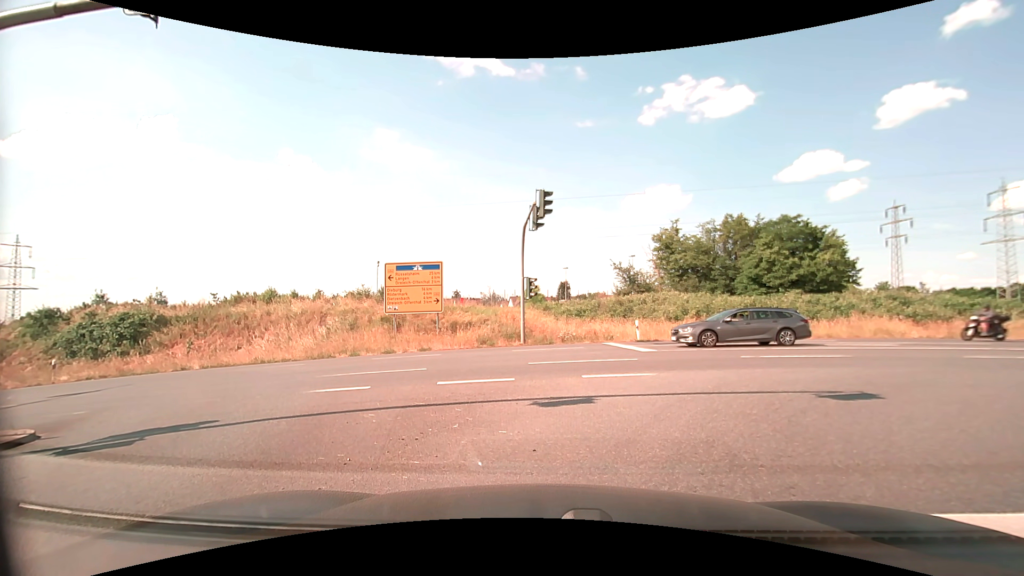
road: secondary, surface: asphalt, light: Day
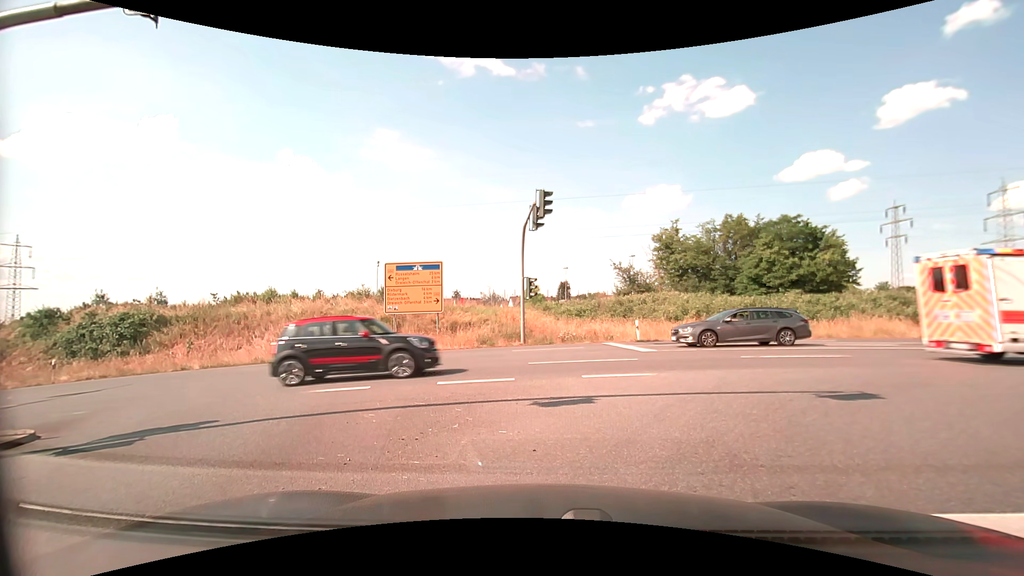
(0.0, 0.0) m; 0°
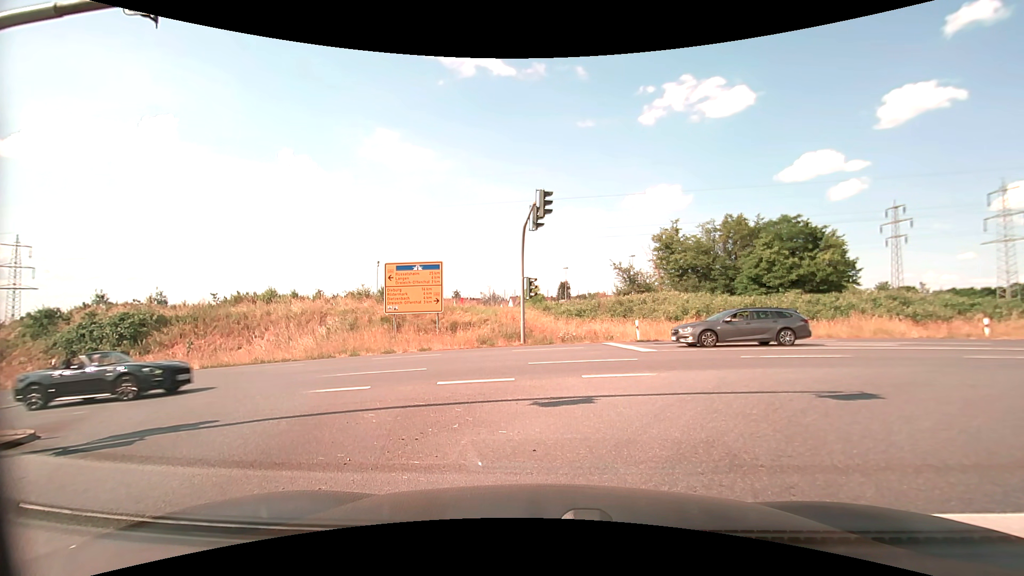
(0.0, 0.0) m; 0°
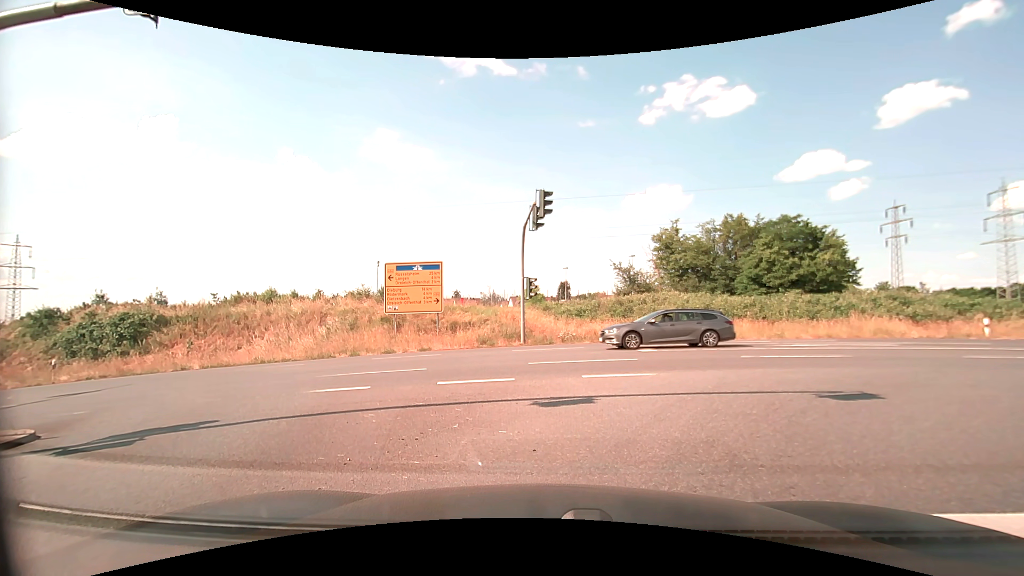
(0.0, 0.0) m; 0°
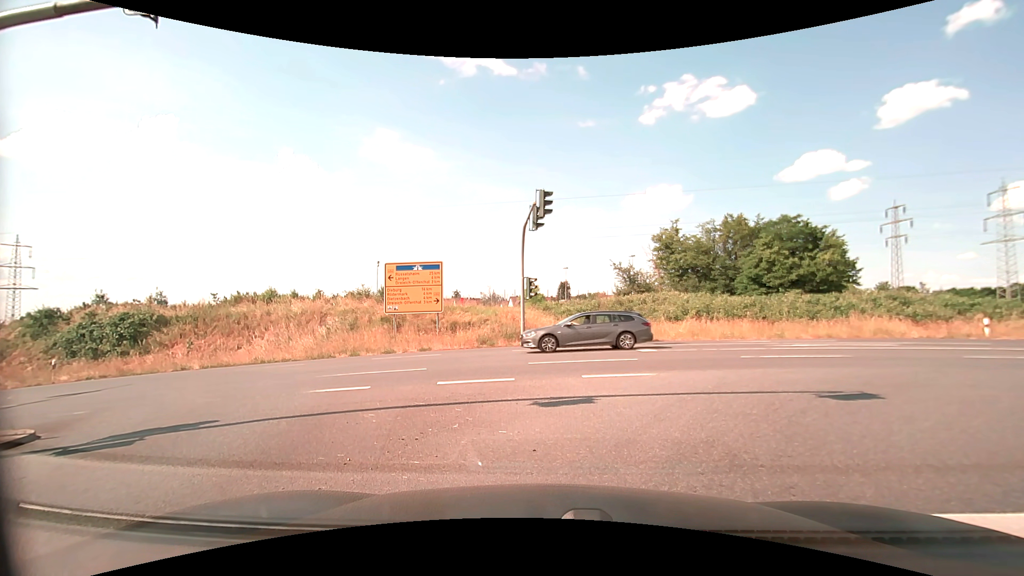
(0.0, 0.0) m; 0°
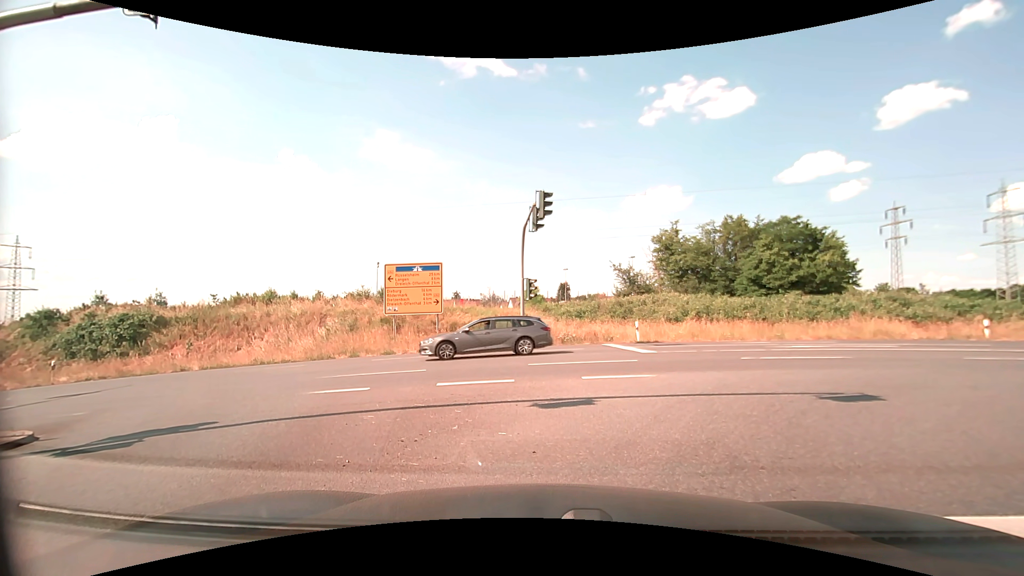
(0.0, 0.0) m; 0°
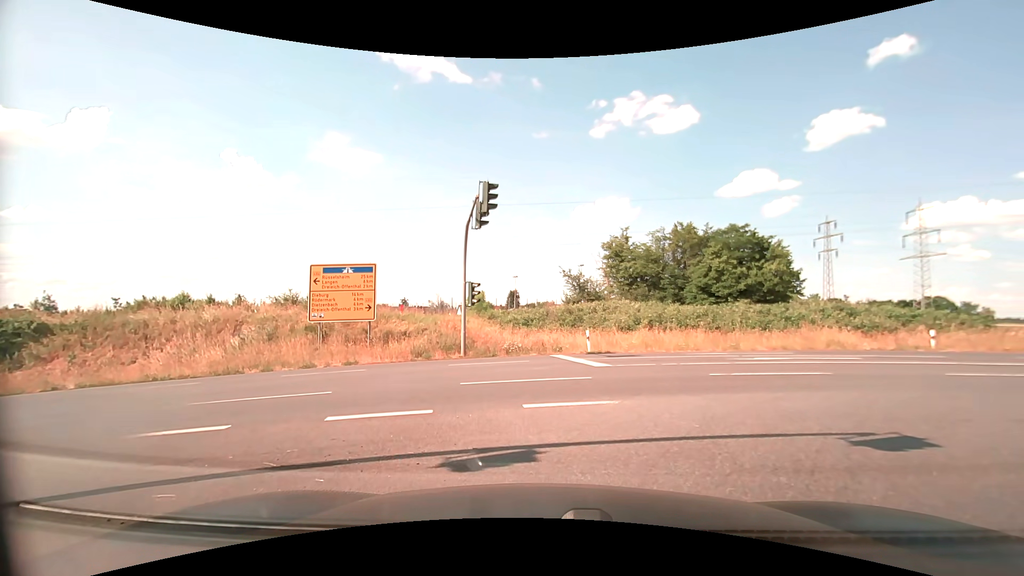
(+0.1, +2.7) m; +5°
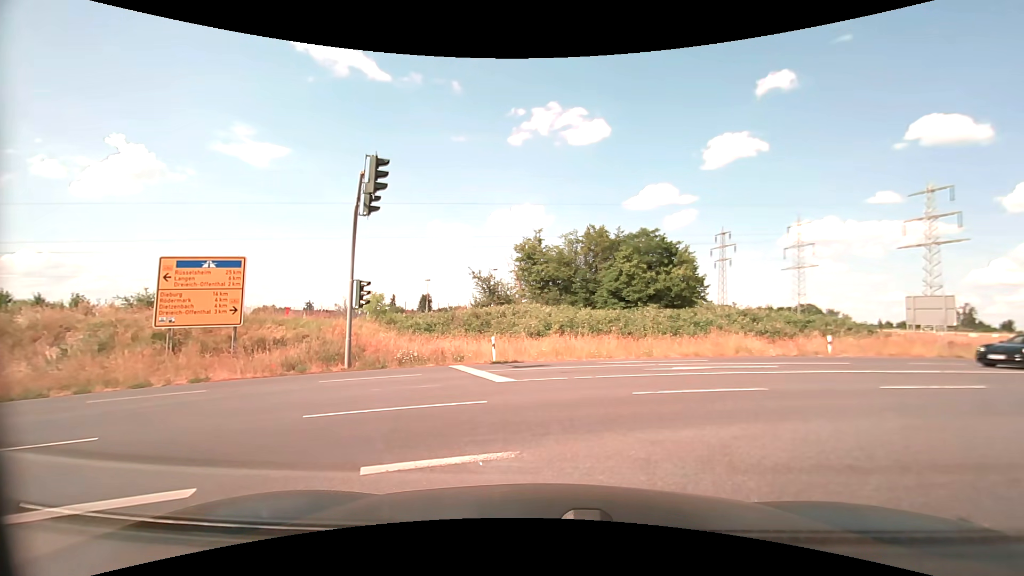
(+0.3, +3.1) m; +9°
(+4, +9) (+13, +14) (+22, +17) (+32, +20) (+41, +22) (+51, +25) (+61, +28) (+70, +31) (+80, +33) (+89, +36) m
